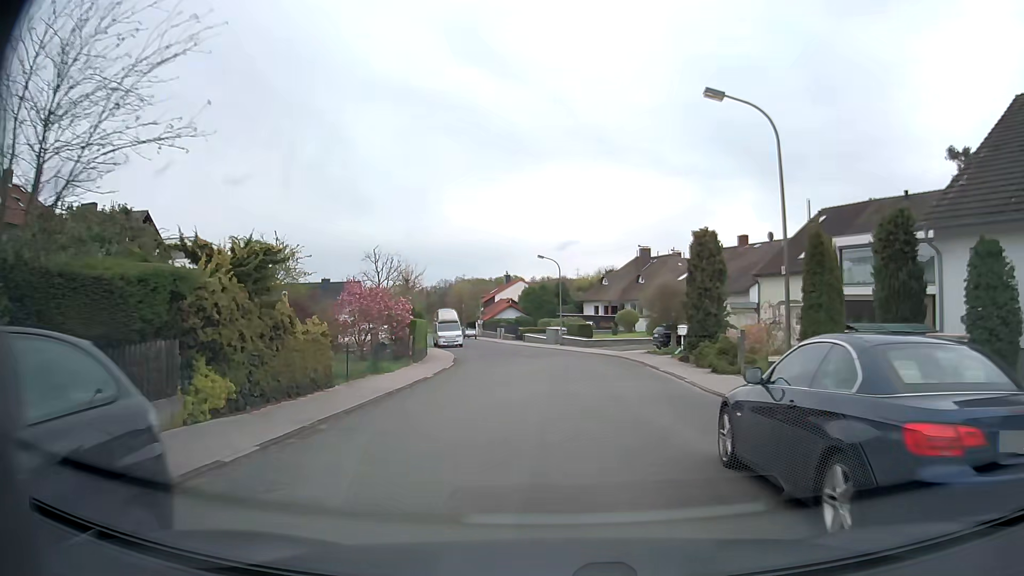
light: Day
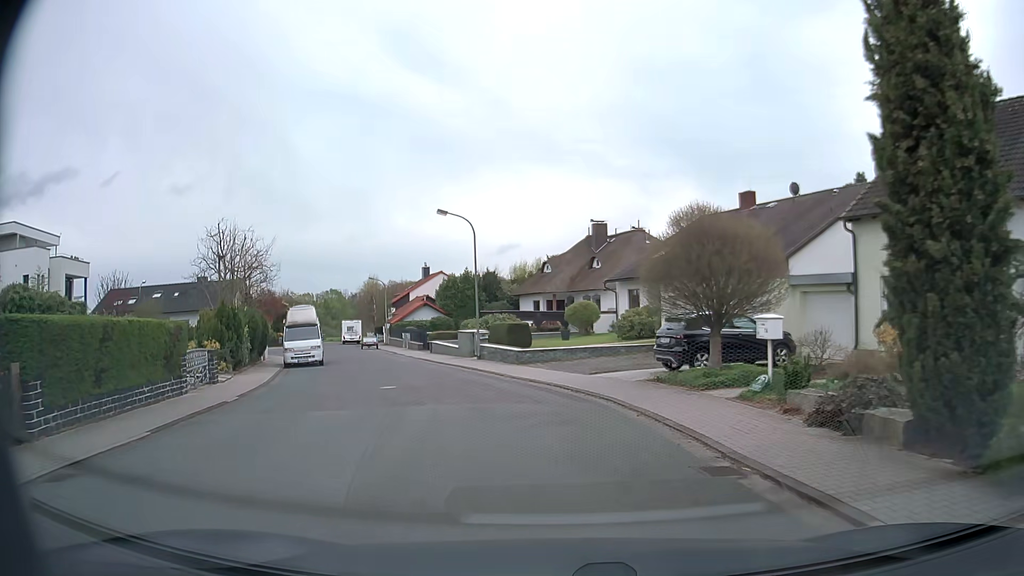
(+1.2, +19.9) m; +6°
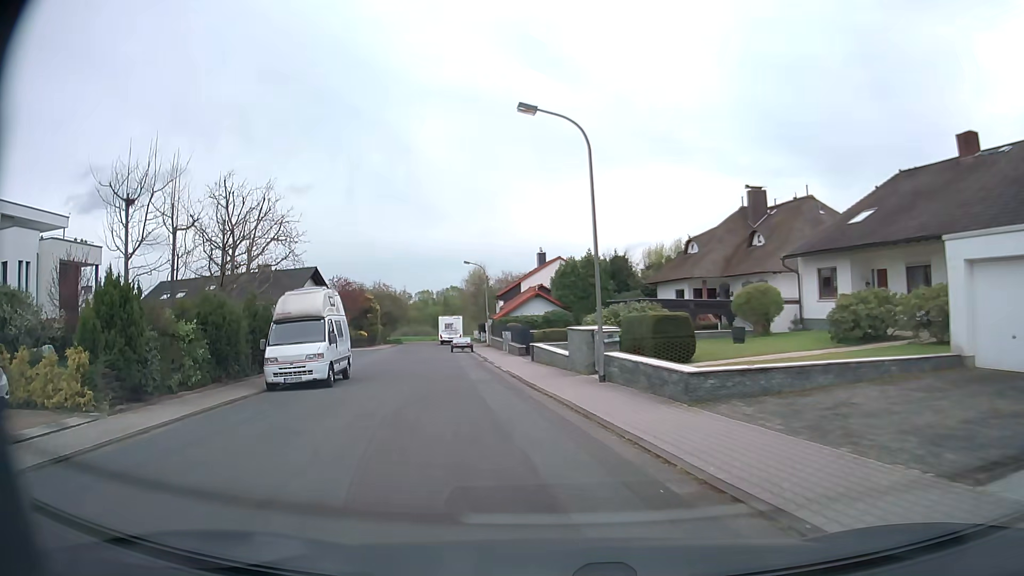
(-0.9, +14.0) m; -10°
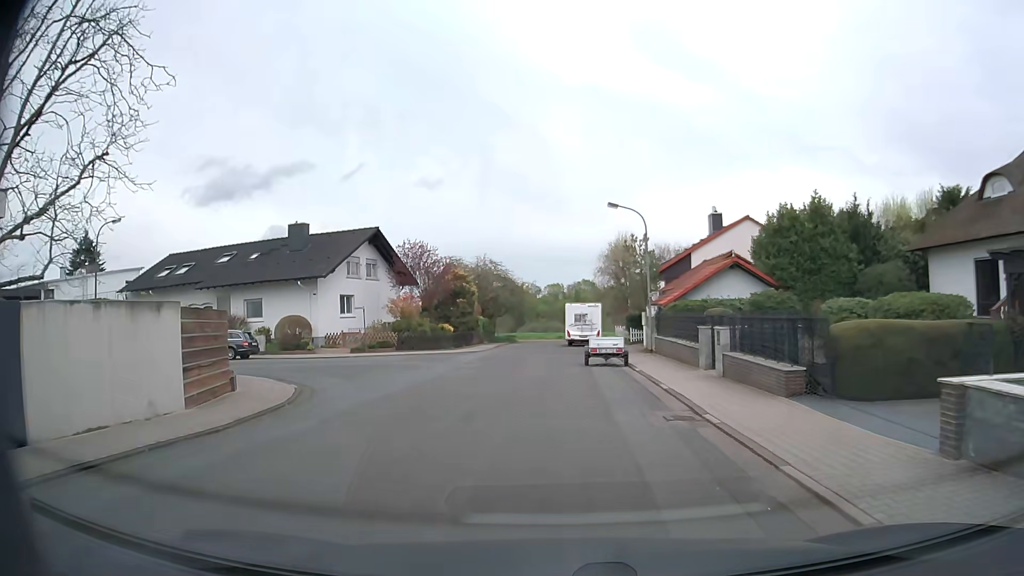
(-3.1, +22.1) m; -11°
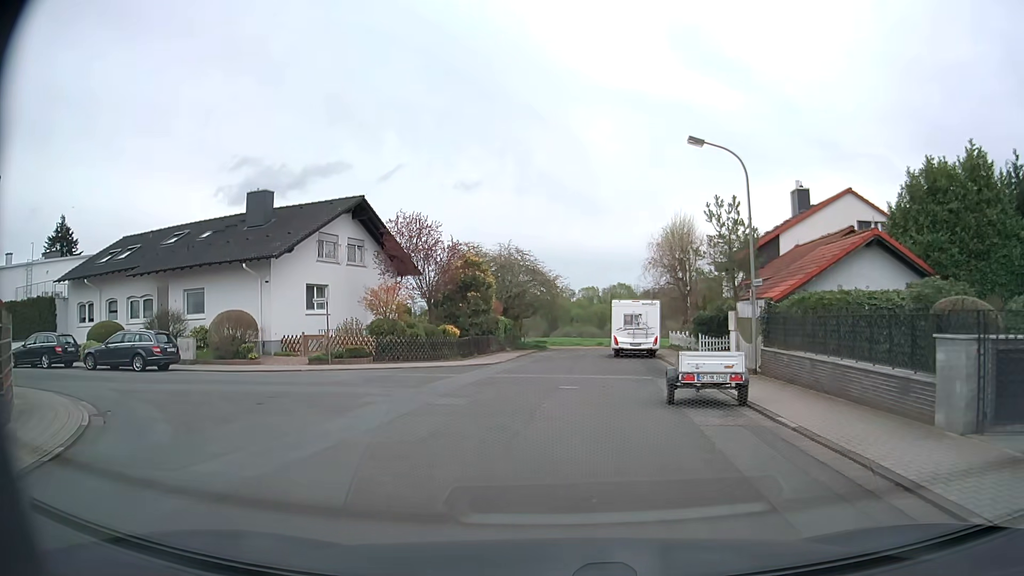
(-0.3, +10.9) m; -3°
(0, +10) (-4, +19) (-14, +20) (-24, +21) (-34, +22) (-44, +22) (-54, +23) (-64, +24) (-74, +25) (-84, +25) m
